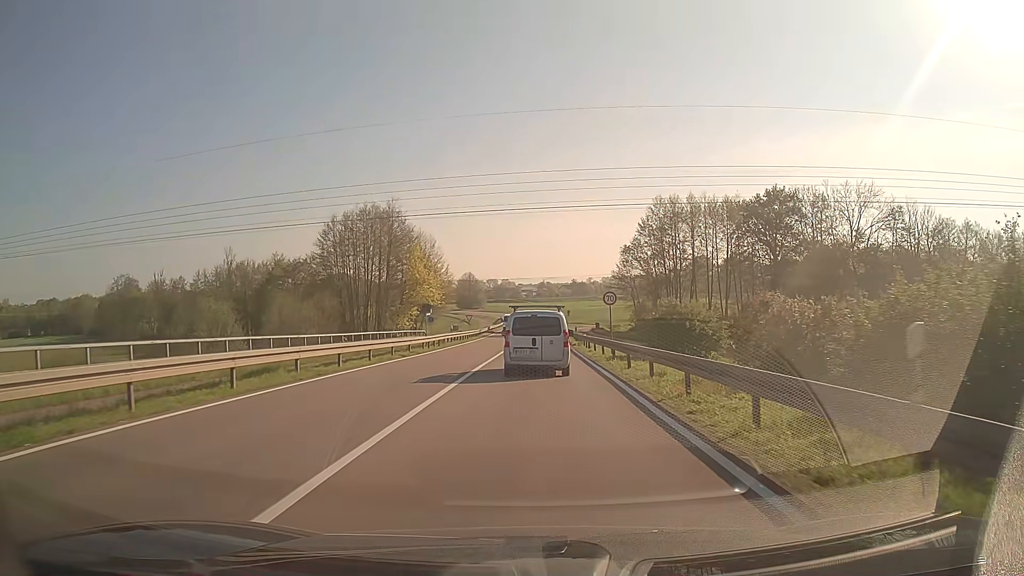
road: secondary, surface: asphalt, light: Day
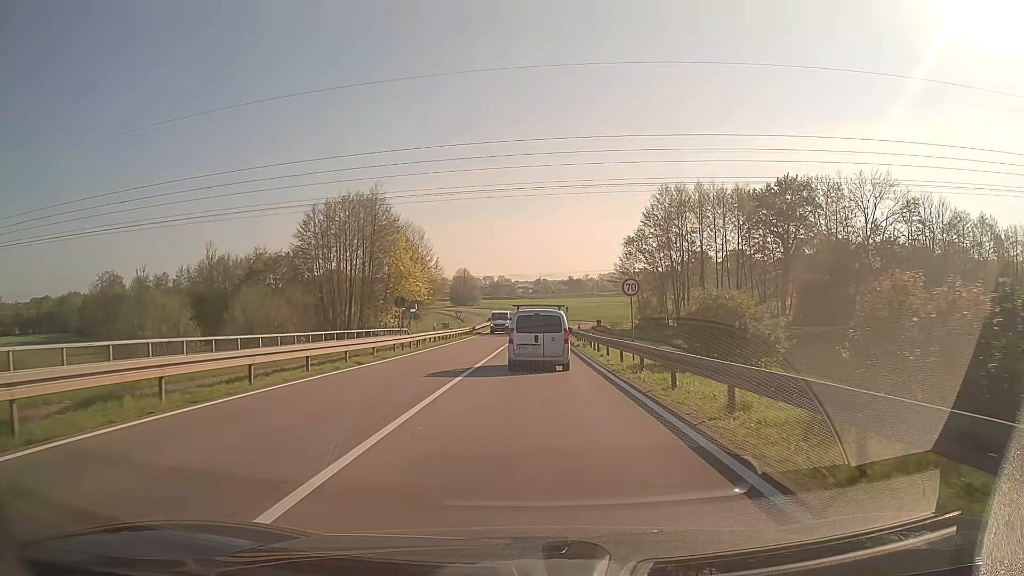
(0.0, +7.0) m; 0°
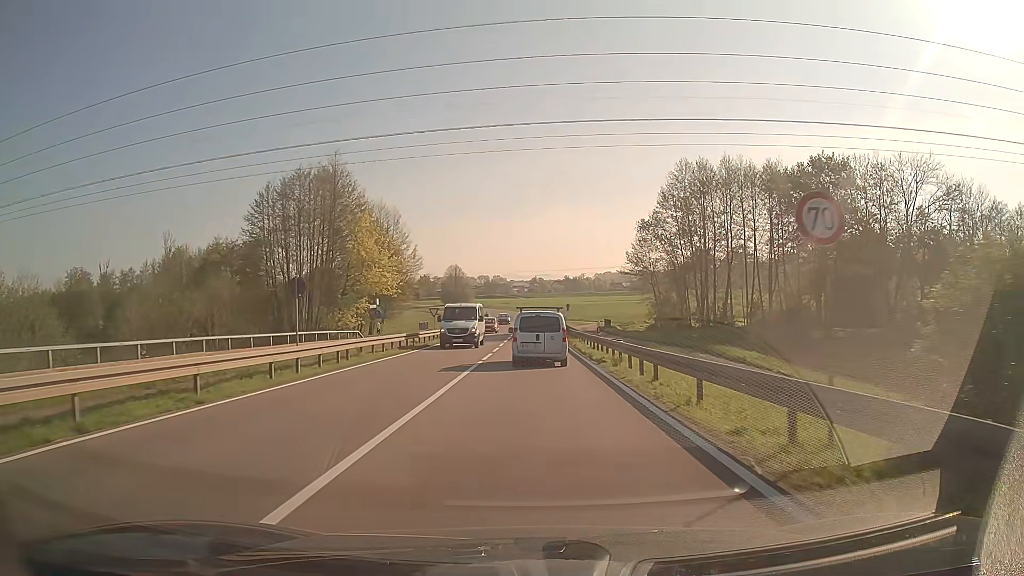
(0.0, +14.7) m; 0°
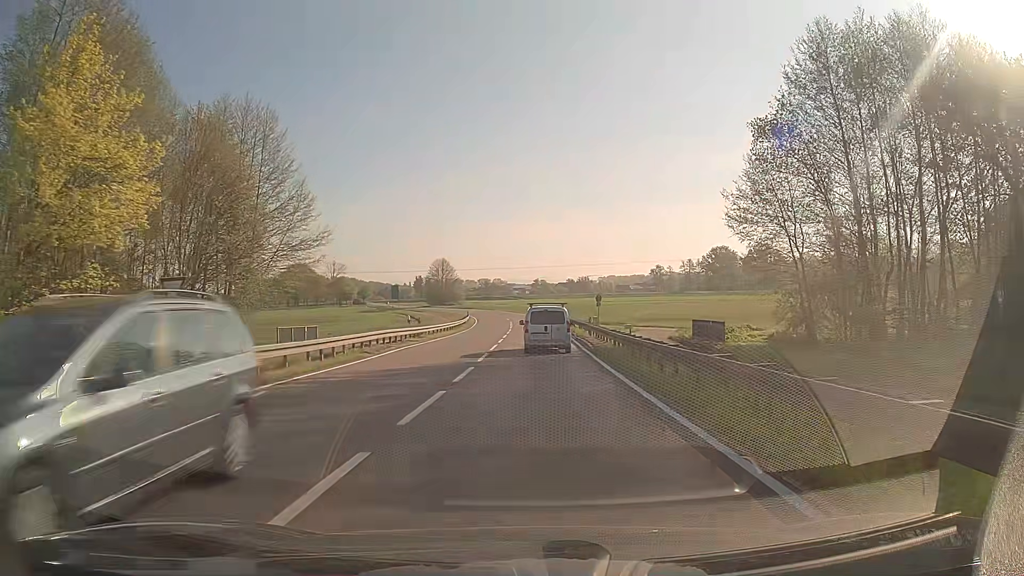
(-0.1, +40.7) m; 0°
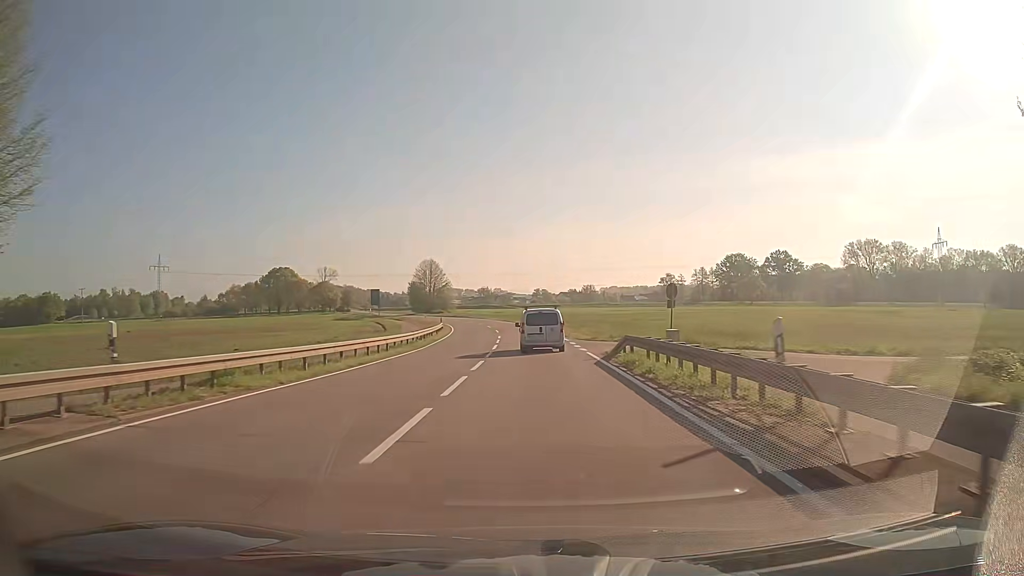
(-0.1, +26.8) m; 0°
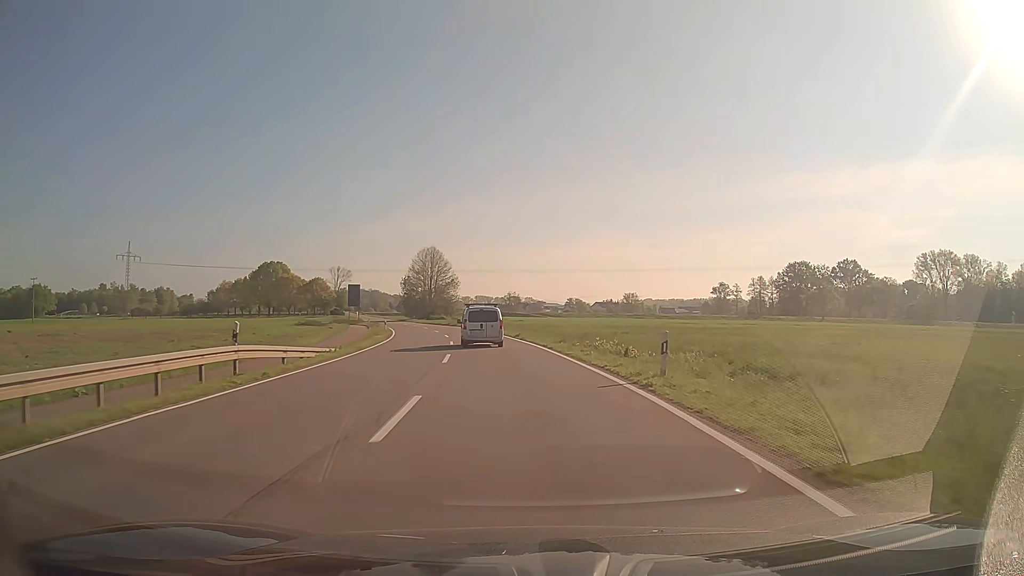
(-0.7, +46.8) m; -3°
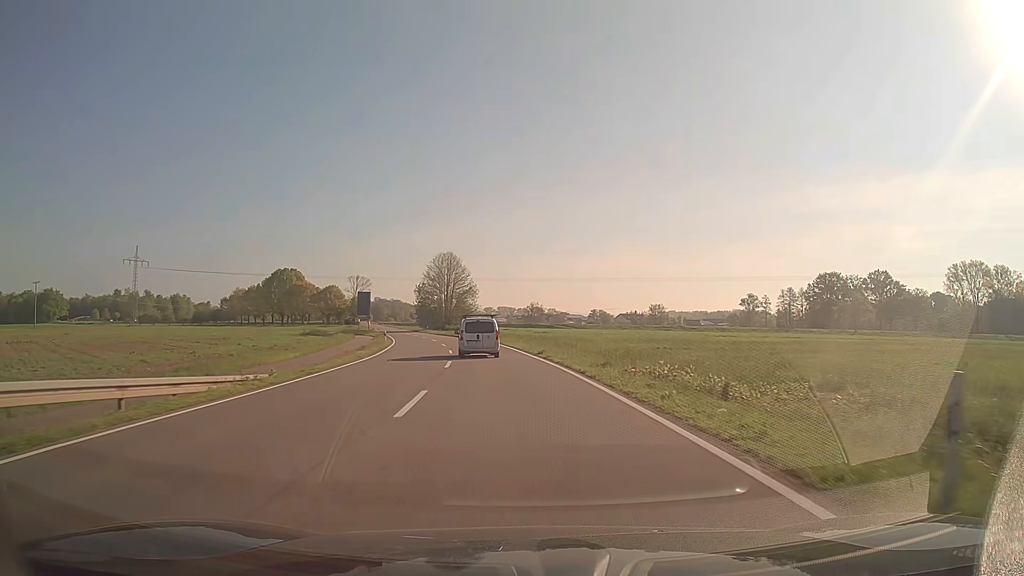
(-0.2, +9.6) m; -2°
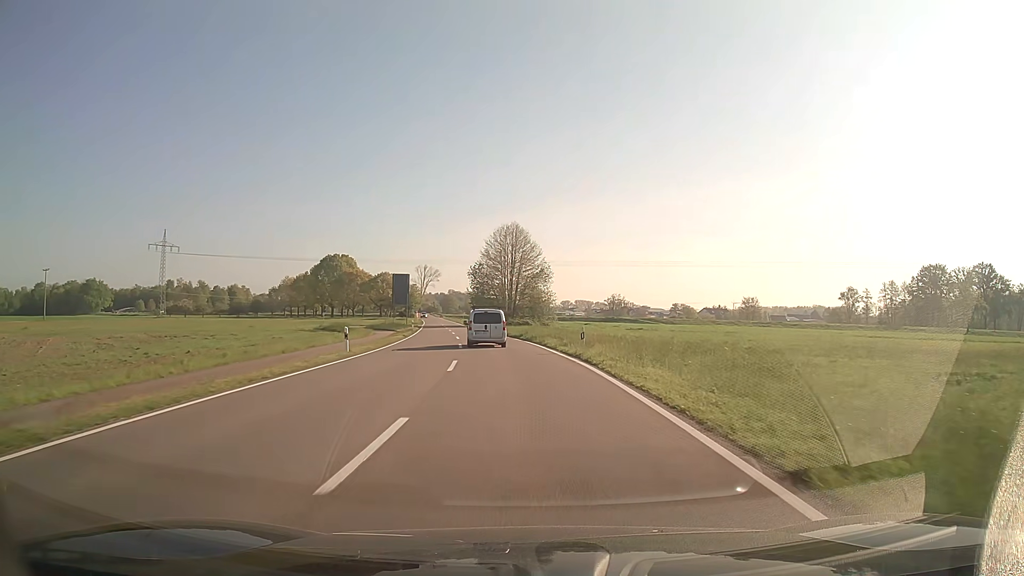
(-1.7, +28.8) m; -7°
(0, +10) (-1, +20) (-1, +30) (-3, +40) (-4, +50) (-5, +60) (-7, +70) (-8, +79) (-10, +89) (-11, +99) m
